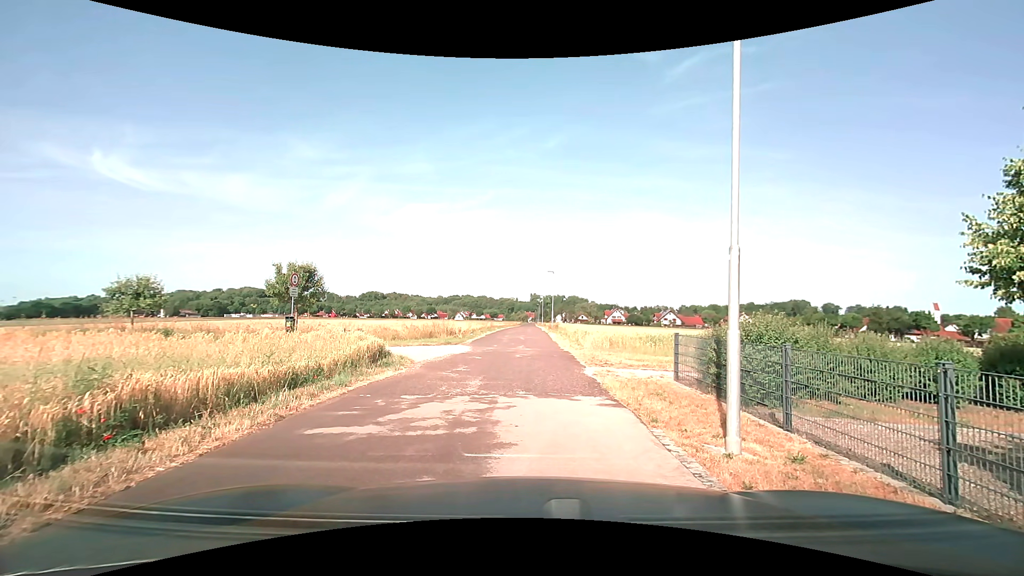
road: residential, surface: asphalt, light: Day
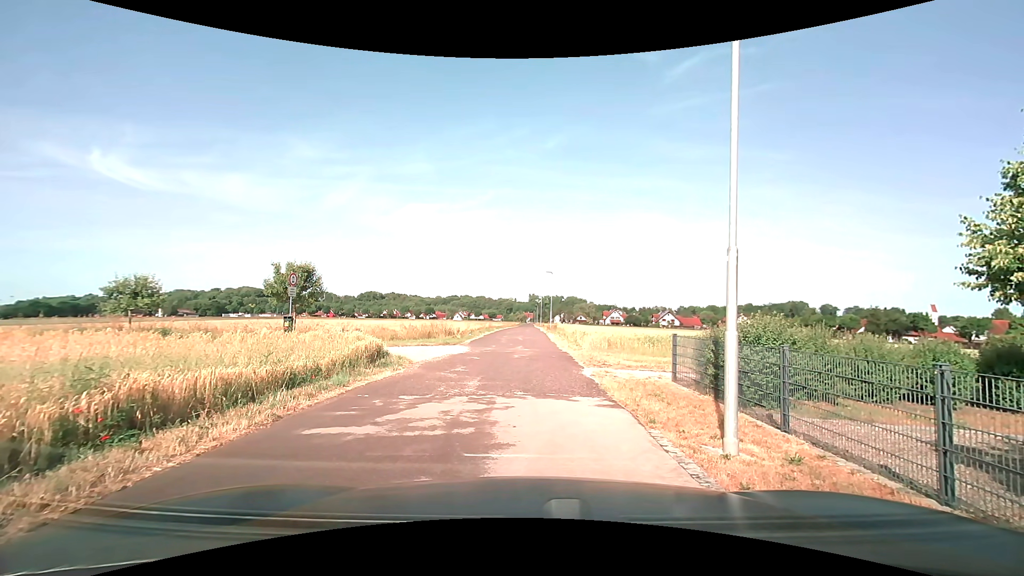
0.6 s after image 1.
(0.0, 0.0) m; 0°
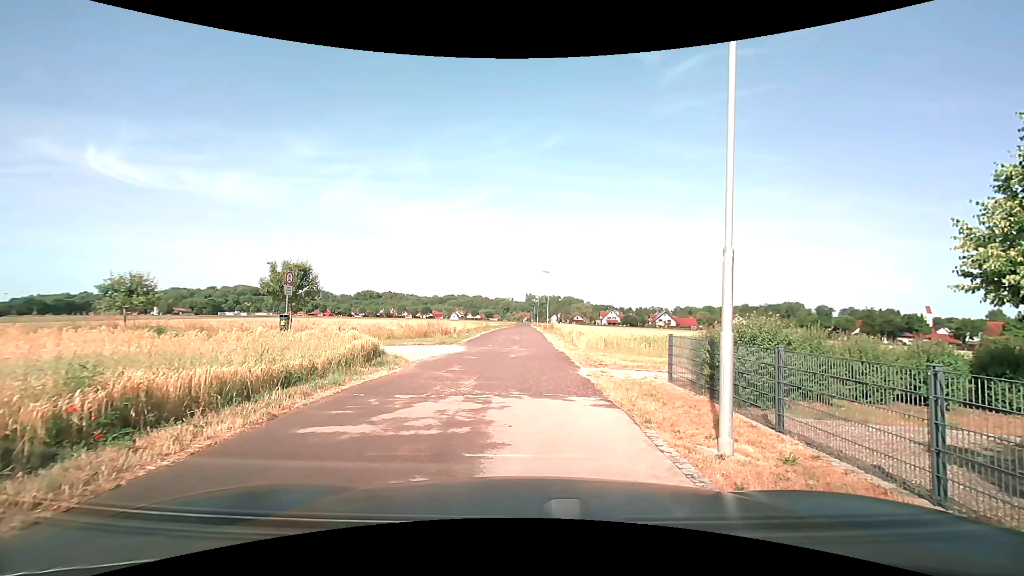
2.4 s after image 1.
(0.0, 0.0) m; 0°
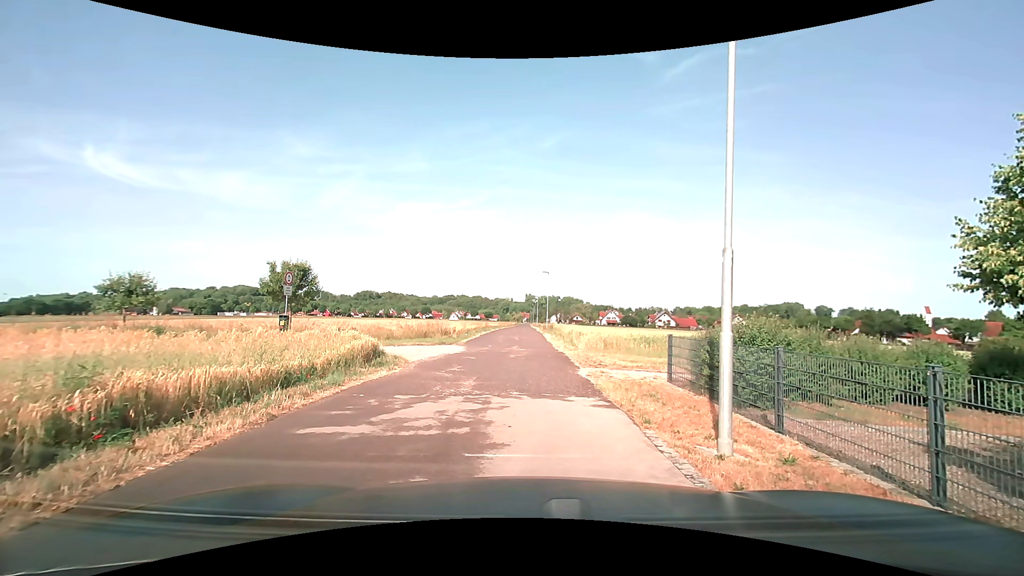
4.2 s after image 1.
(0.0, 0.0) m; 0°
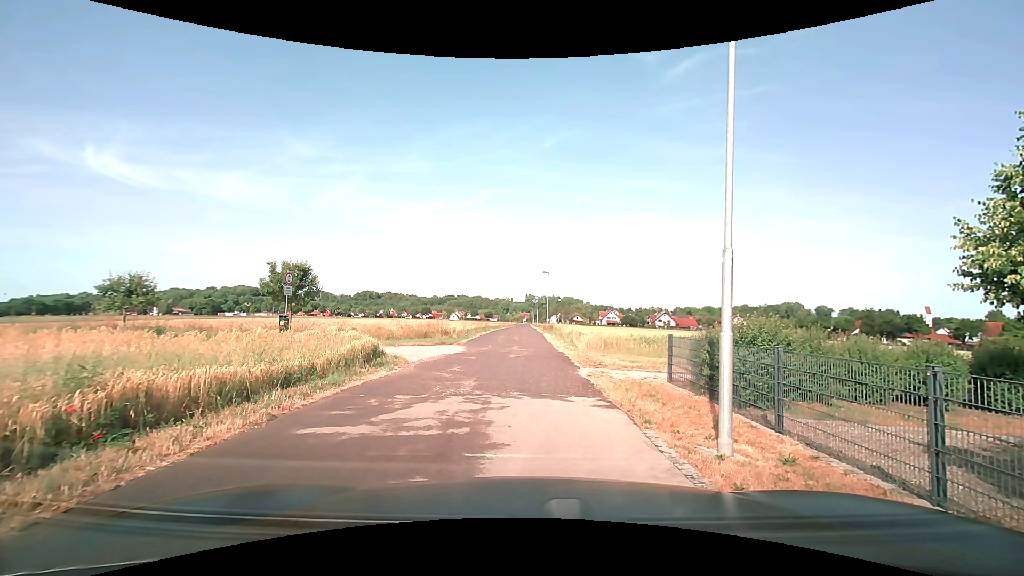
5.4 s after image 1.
(0.0, 0.0) m; 0°
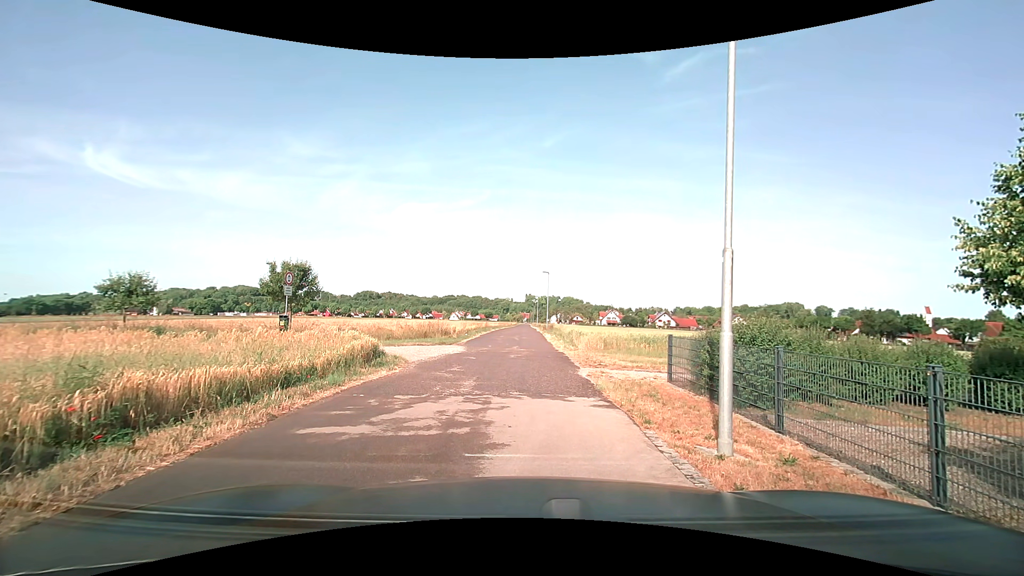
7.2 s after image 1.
(0.0, 0.0) m; 0°
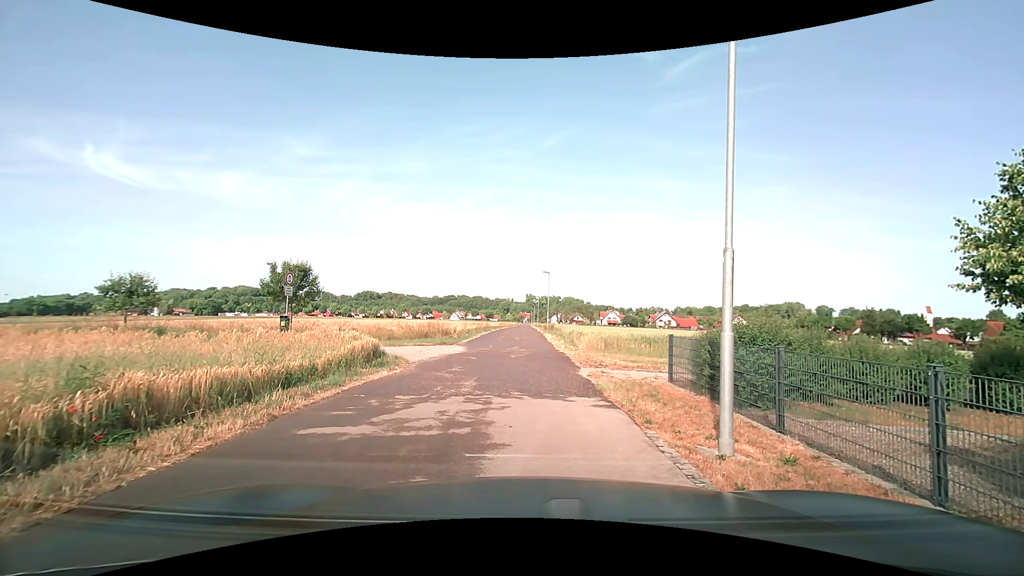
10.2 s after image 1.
(0.0, 0.0) m; 0°
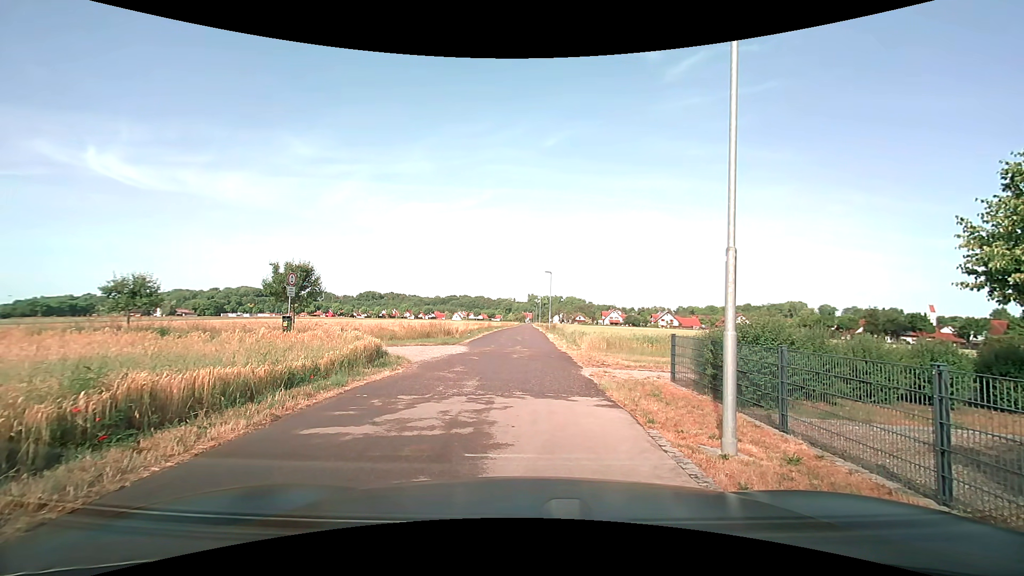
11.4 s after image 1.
(0.0, 0.0) m; 0°
(0, +10) (0, +20) (0, +30) (0, +40) (0, +50) (0, +60) (+1, +70) (+1, +80) (+1, +90) (+1, +100) m
